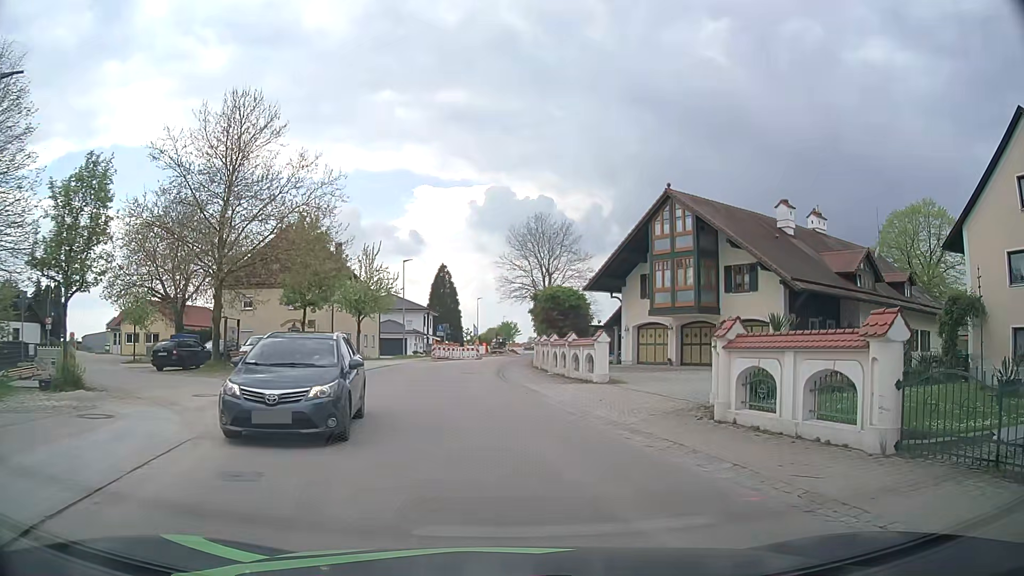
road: tertiary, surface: asphalt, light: Day
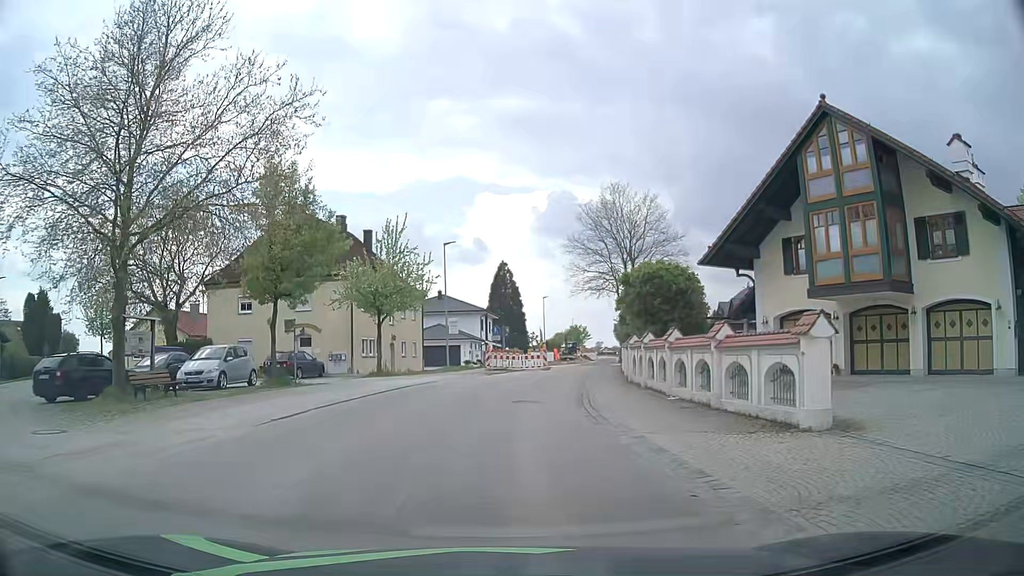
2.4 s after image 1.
(-0.5, +13.2) m; -7°
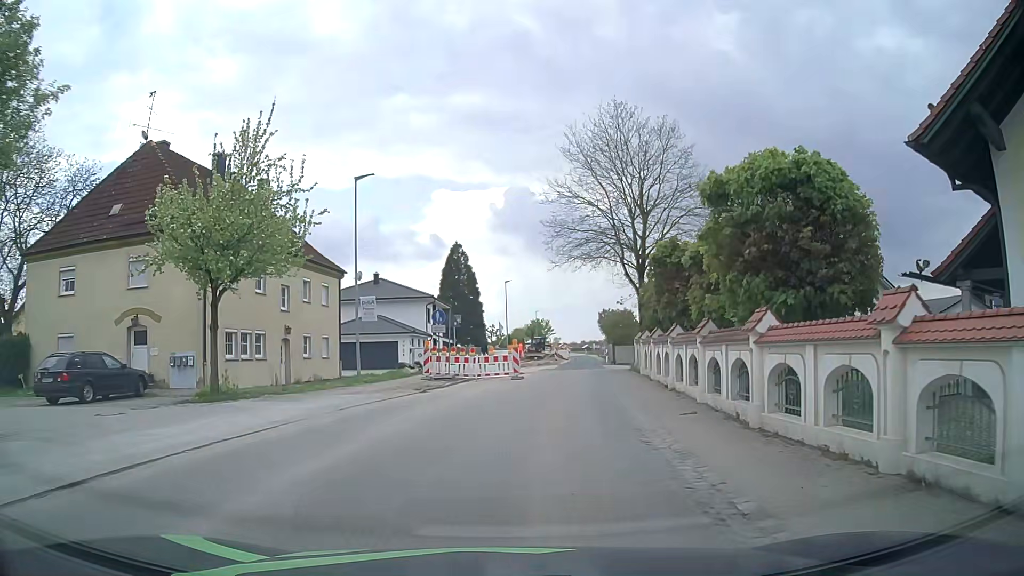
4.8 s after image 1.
(+0.3, +16.2) m; +4°
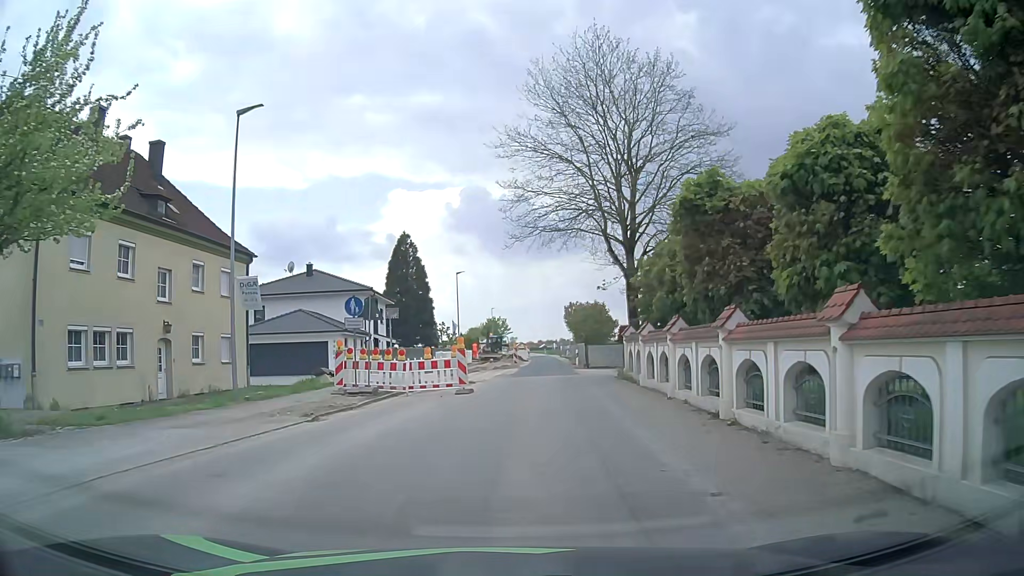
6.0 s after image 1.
(+0.3, +8.0) m; +4°
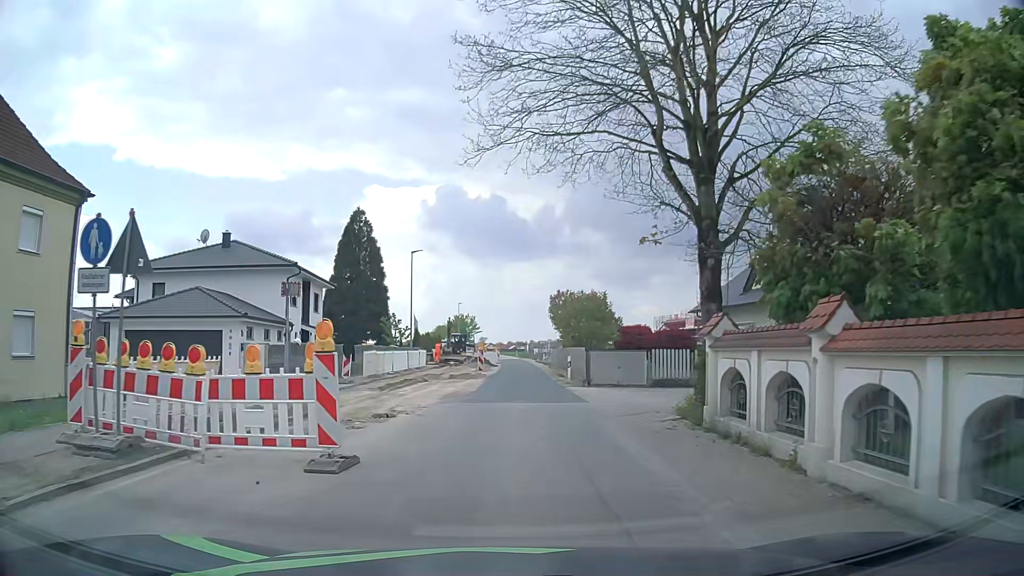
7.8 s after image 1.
(+0.2, +12.4) m; +2°
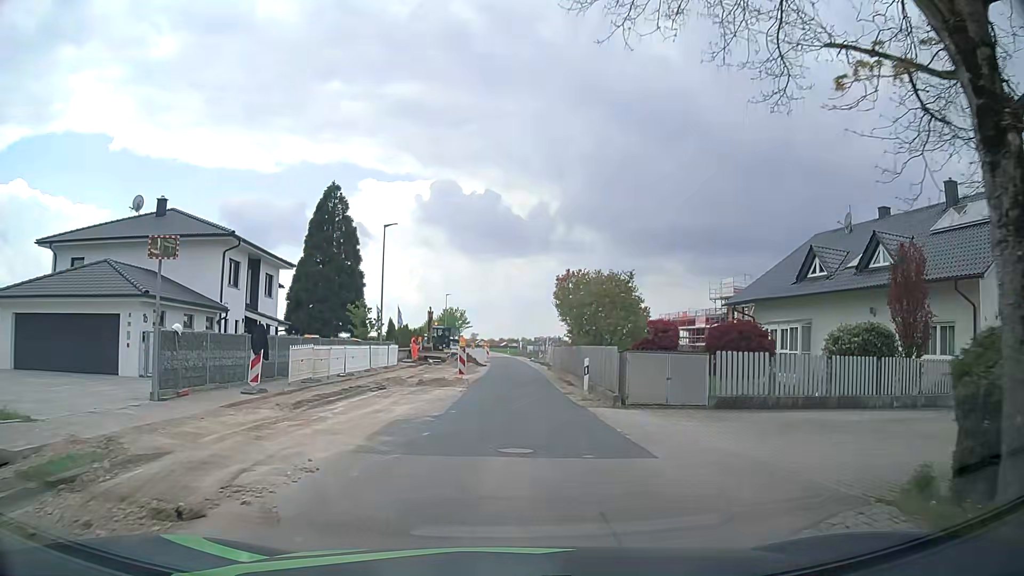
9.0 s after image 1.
(+0.1, +8.4) m; +1°
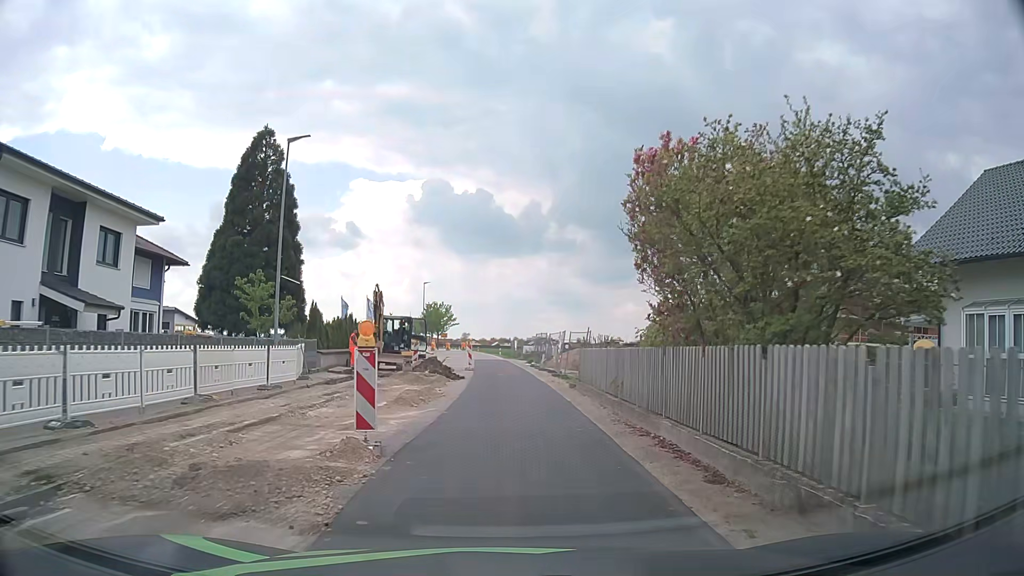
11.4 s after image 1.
(0.0, +16.7) m; 0°
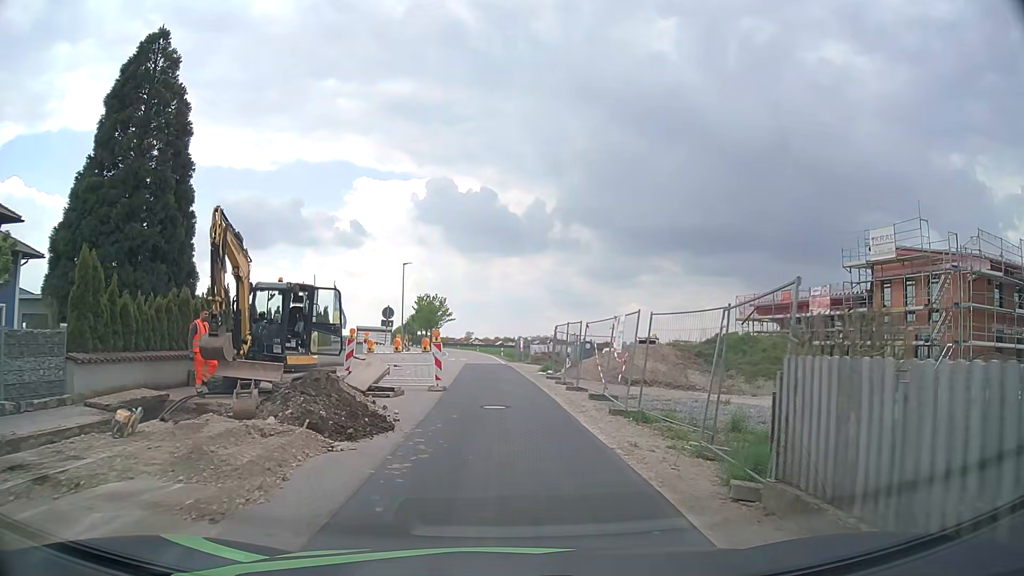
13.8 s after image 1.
(+0.3, +16.4) m; 0°
(0, +10) (0, +20) (-1, +30) (-1, +40) (-2, +50) (-2, +60) (-3, +70) (-3, +80) (-4, +90) (-5, +100) m
